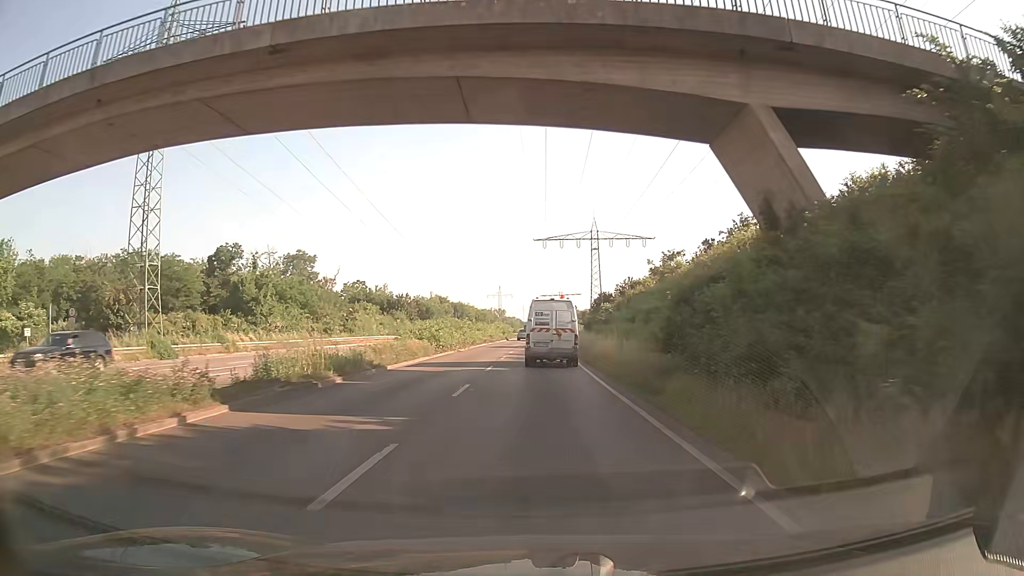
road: trunk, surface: asphalt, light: Day
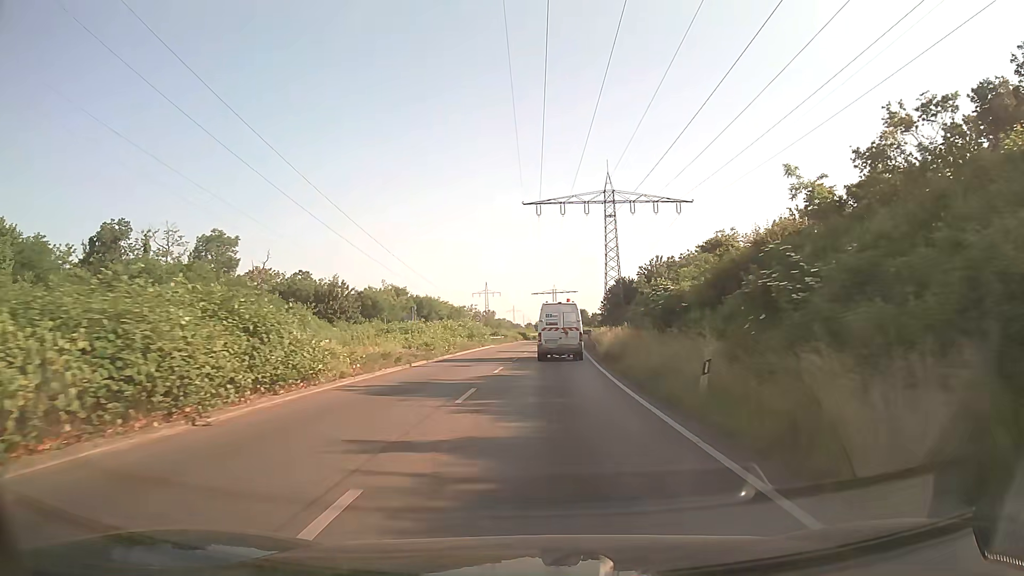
(0.0, +38.8) m; +1°
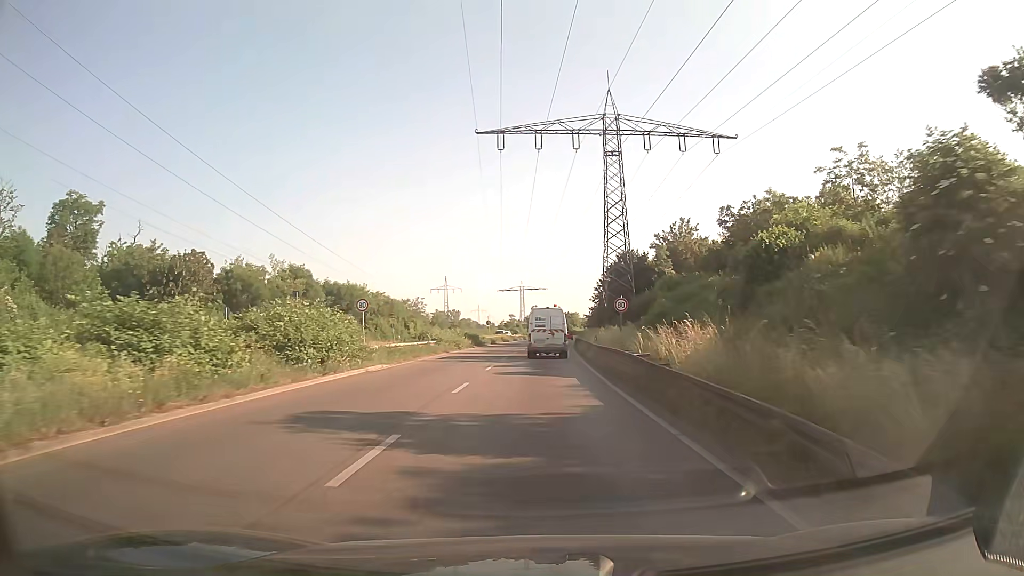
(+0.7, +34.0) m; +3°
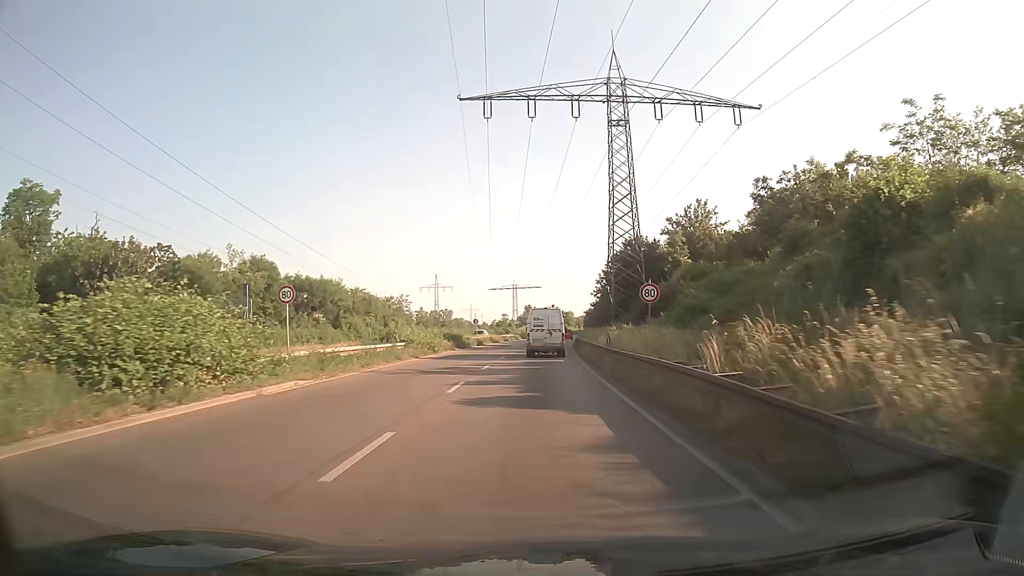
(0.0, +8.9) m; 0°
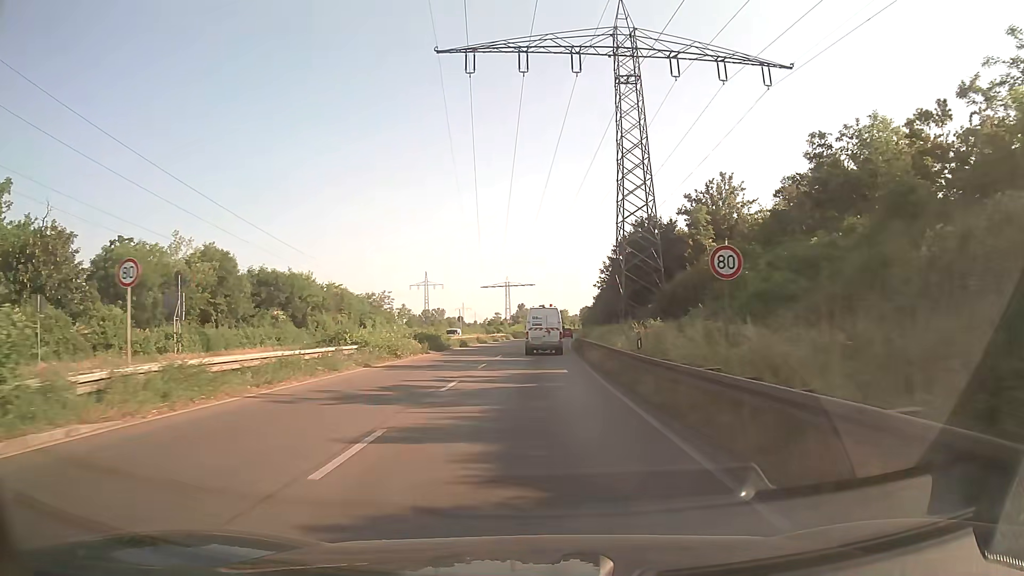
(+0.1, +9.0) m; +1°
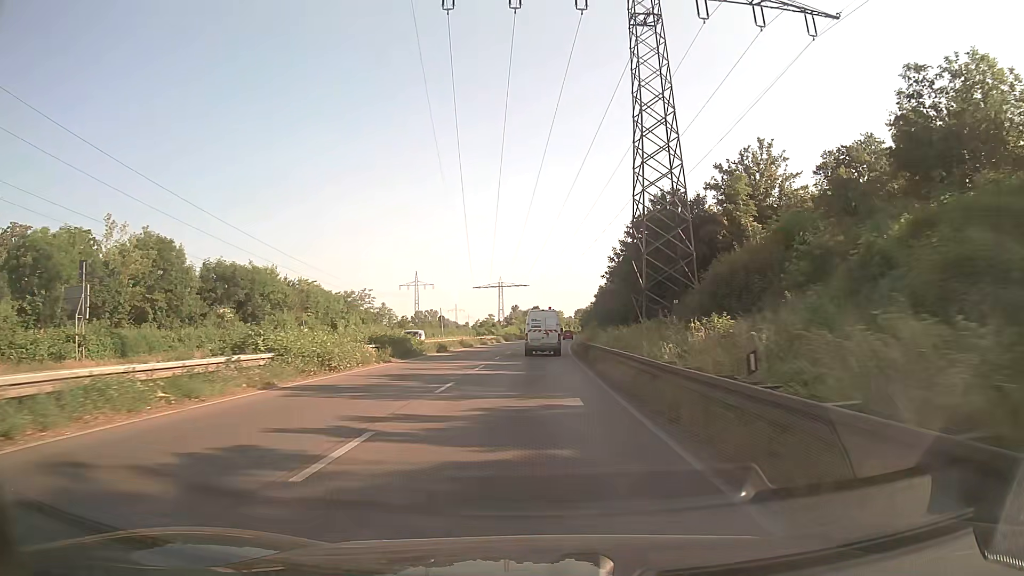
(0.0, +9.1) m; 0°
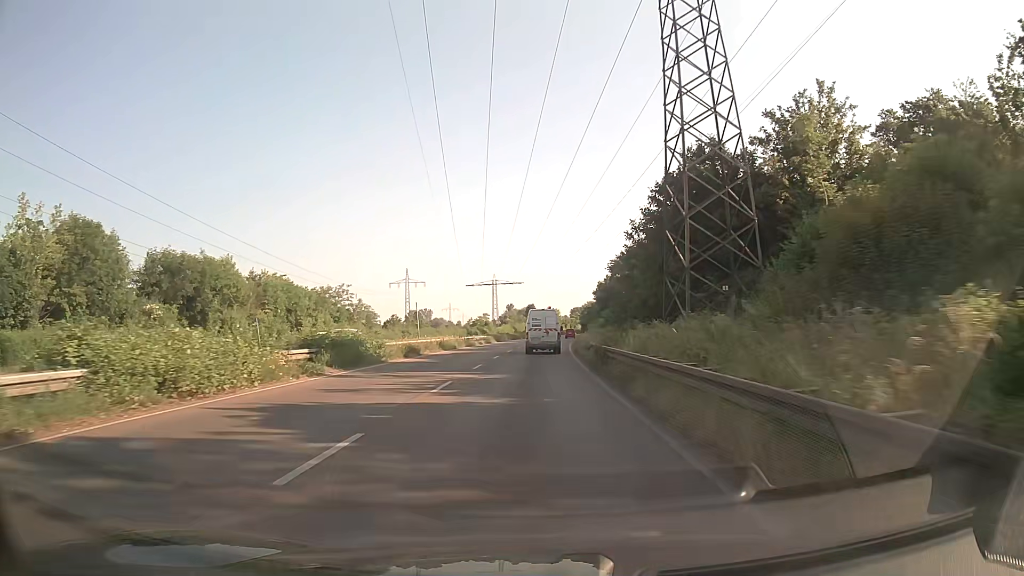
(+0.1, +9.3) m; +1°
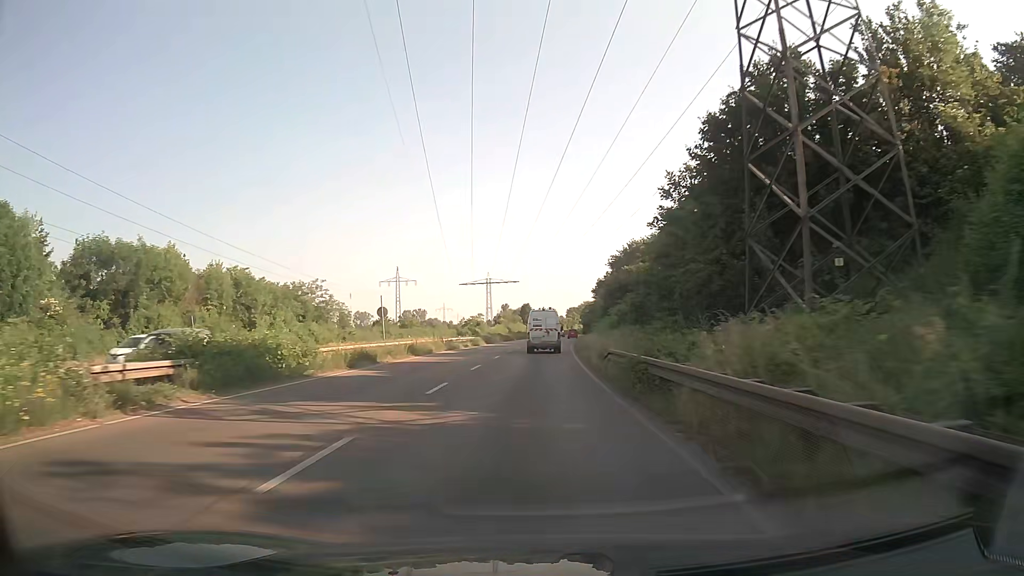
(0.0, +9.4) m; 0°
(0, +10) (0, +20) (0, +30) (+1, +40) (+1, +50) (+1, +60) (+2, +70) (+3, +80) (+4, +90) (+4, +100) m
